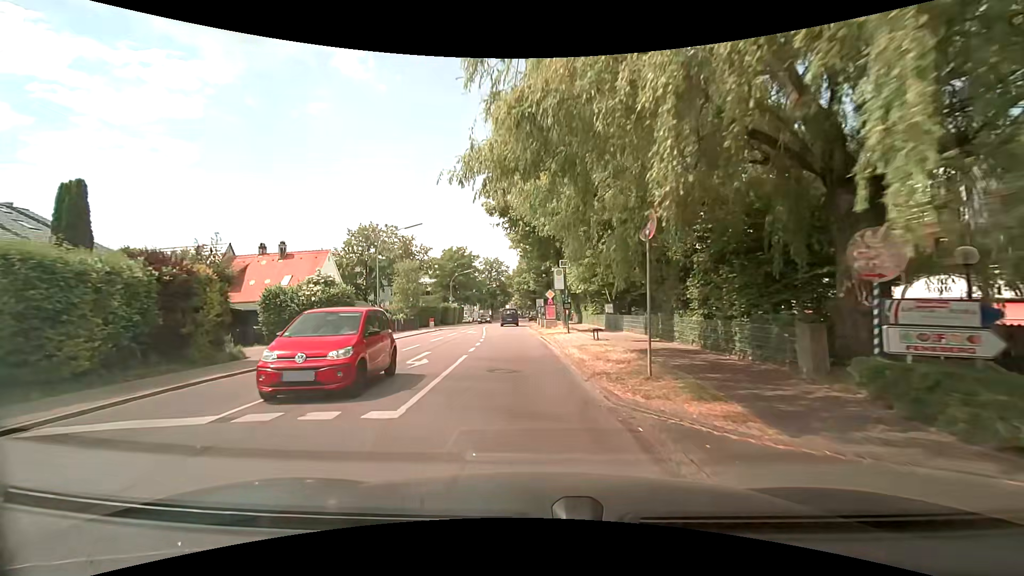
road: tertiary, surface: asphalt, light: Day
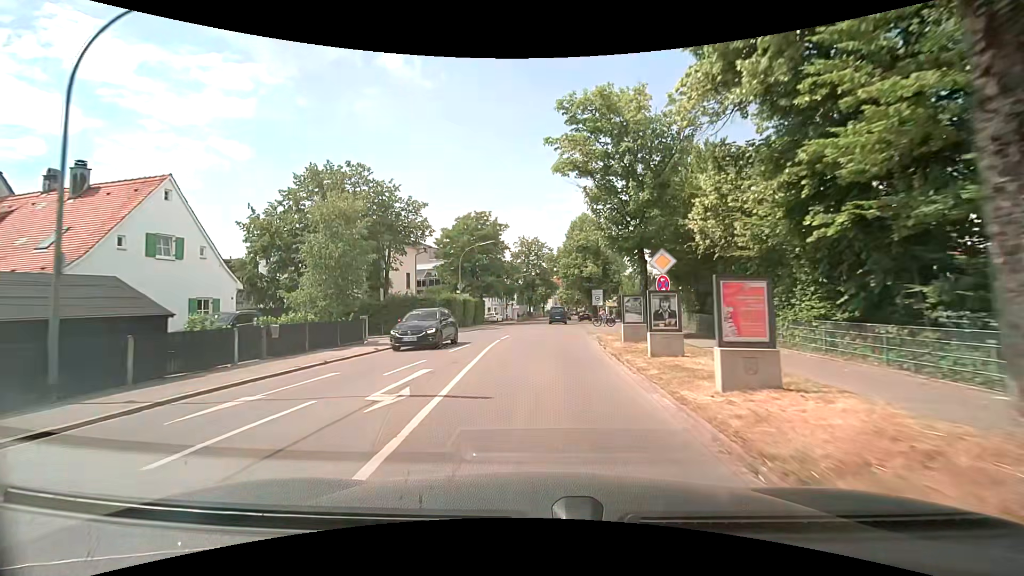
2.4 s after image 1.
(-0.6, +26.2) m; -3°
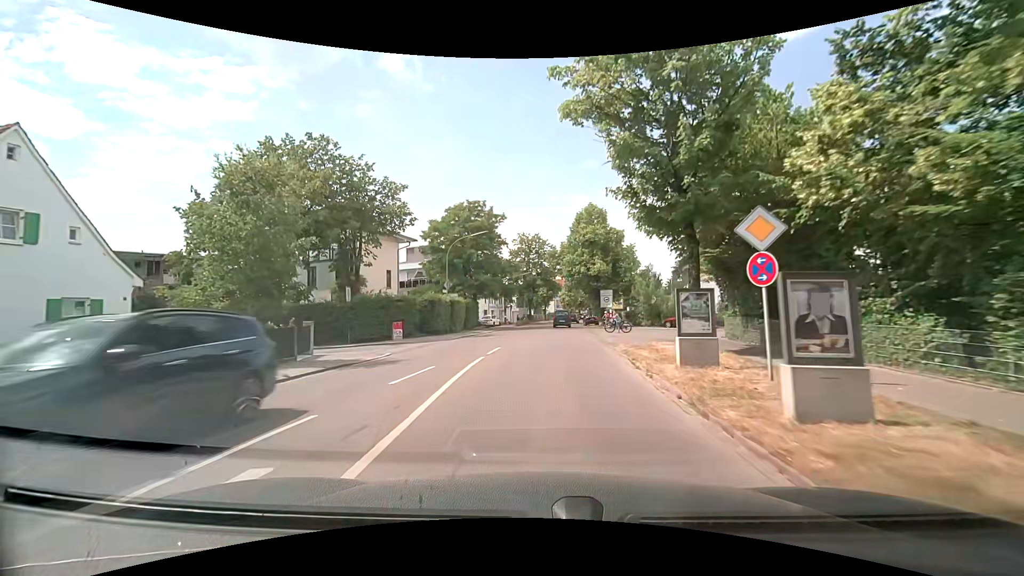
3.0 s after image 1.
(-0.1, +6.8) m; -2°
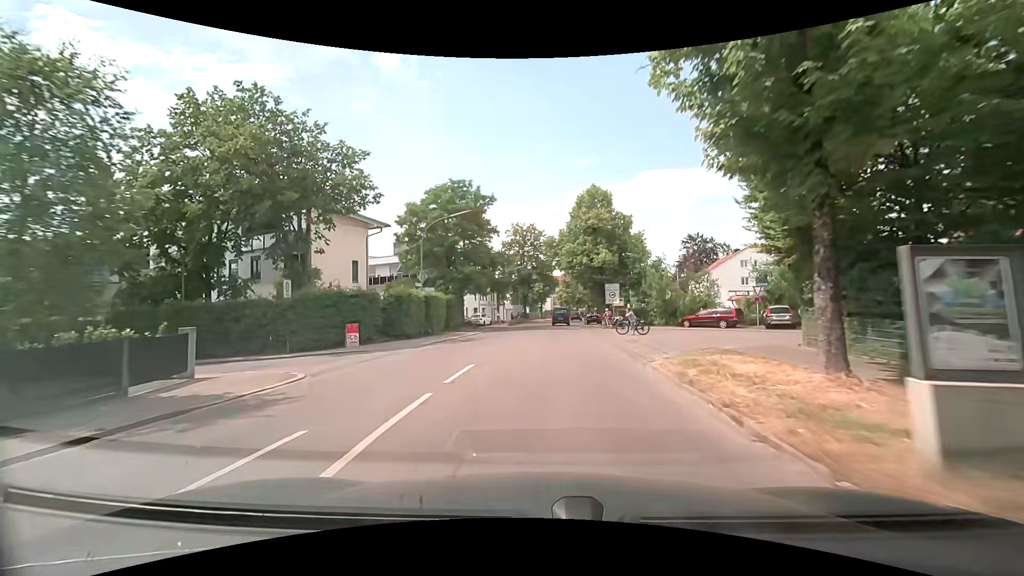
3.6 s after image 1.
(+0.1, +6.9) m; +1°
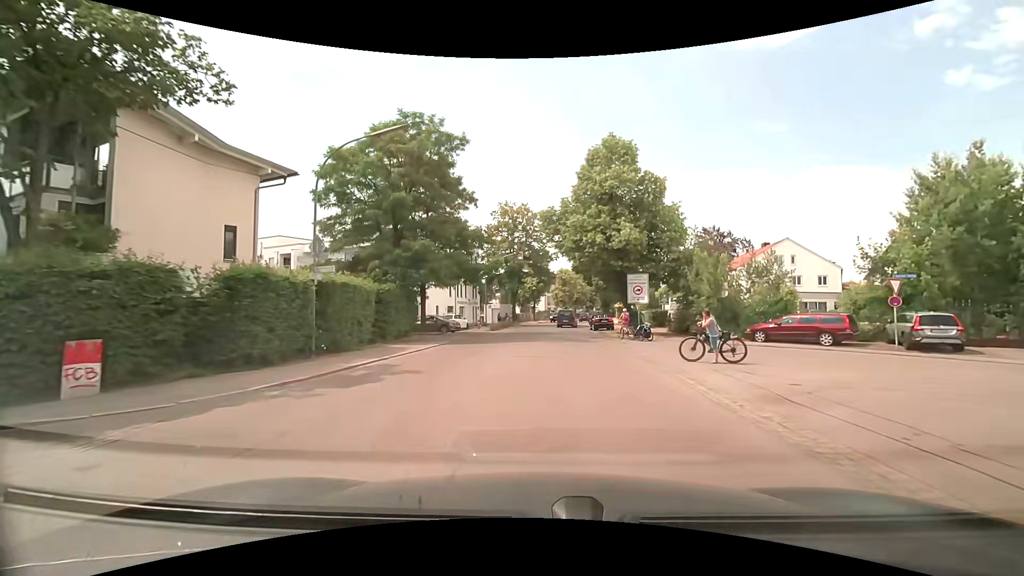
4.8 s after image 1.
(0.0, +14.0) m; 0°
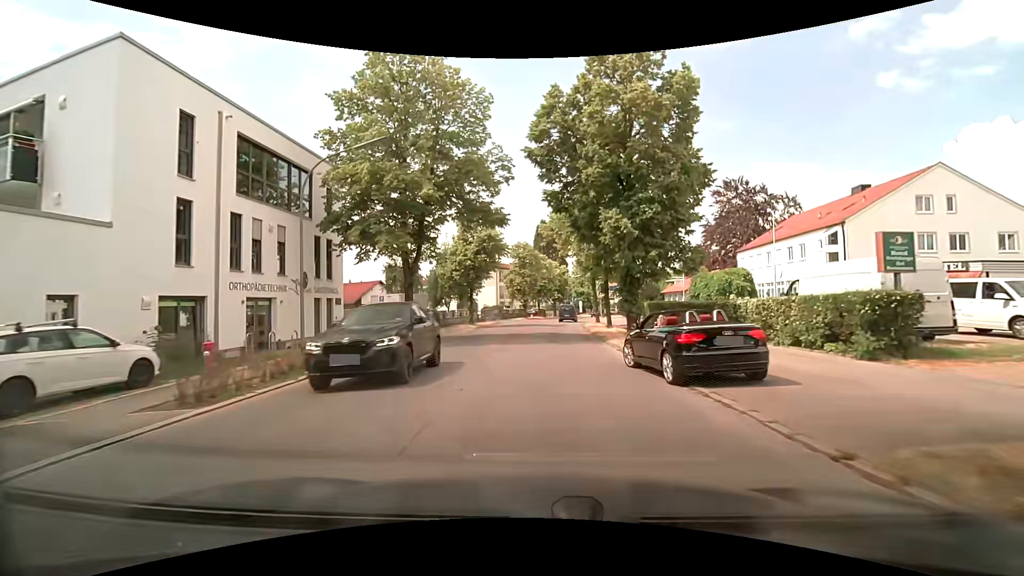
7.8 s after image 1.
(+1.5, +33.4) m; +5°
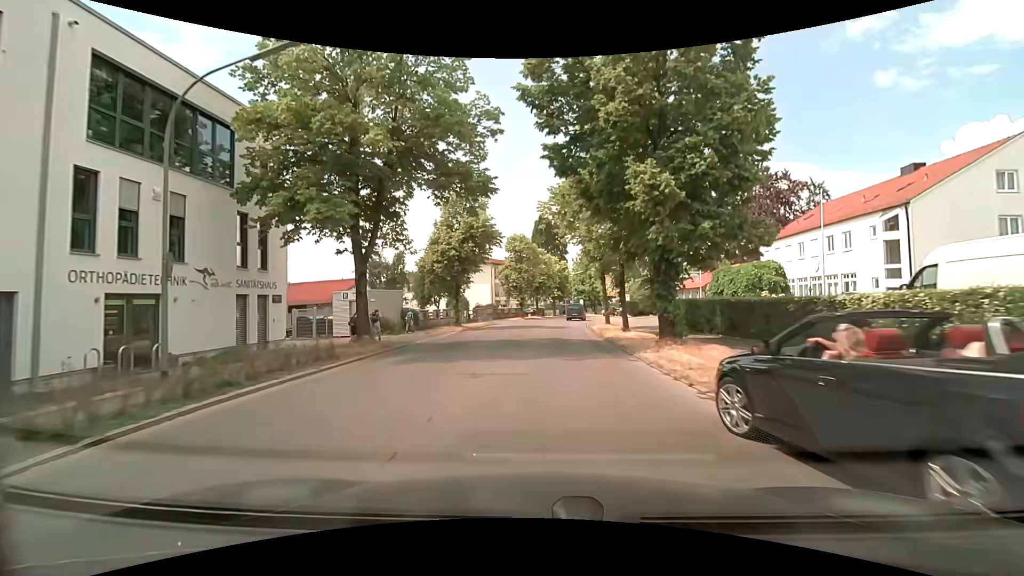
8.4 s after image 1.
(+0.1, +6.4) m; 0°
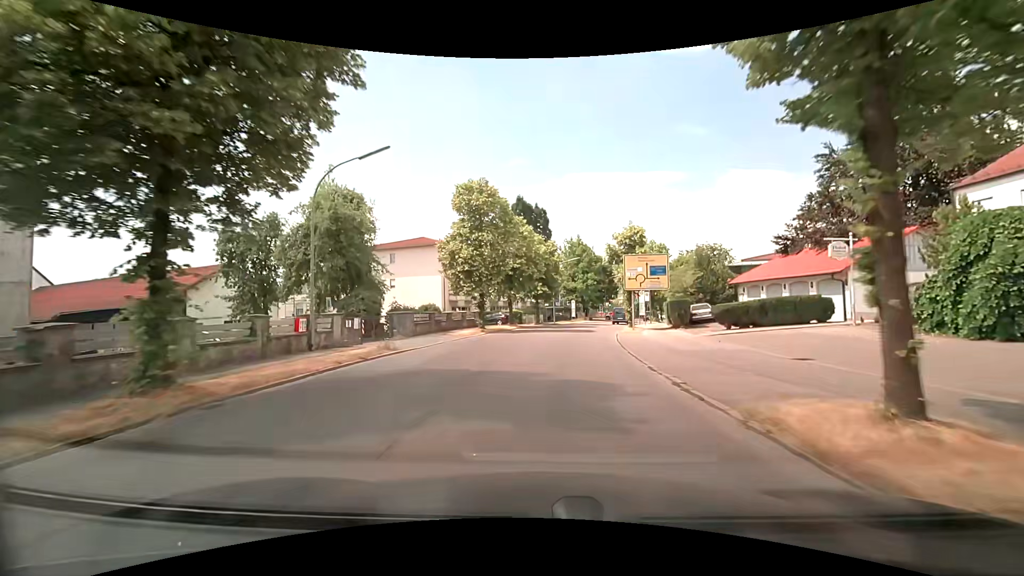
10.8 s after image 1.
(+0.6, +27.0) m; +4°
(0, +10) (+1, +20) (+2, +30) (+4, +40) (+6, +49) (+9, +59) (+12, +69) (+15, +78) (+19, +87) (+22, +97) m
